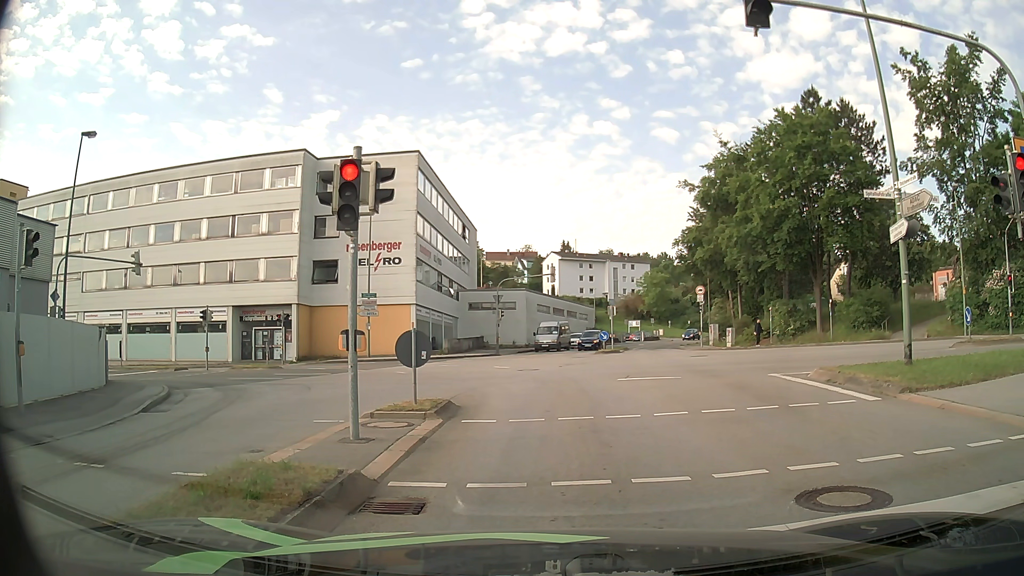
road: tertiary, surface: asphalt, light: Day
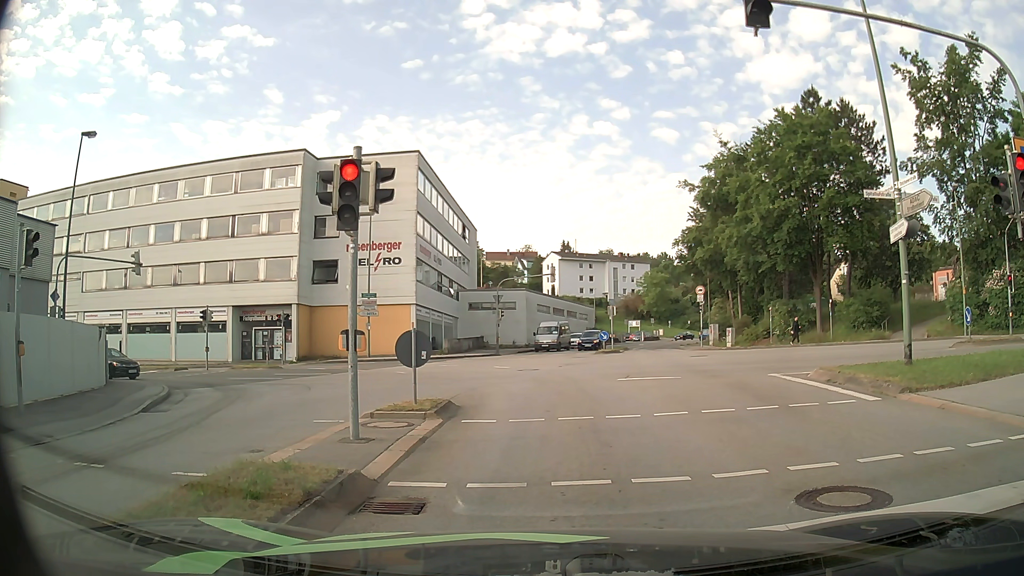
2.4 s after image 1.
(0.0, 0.0) m; 0°
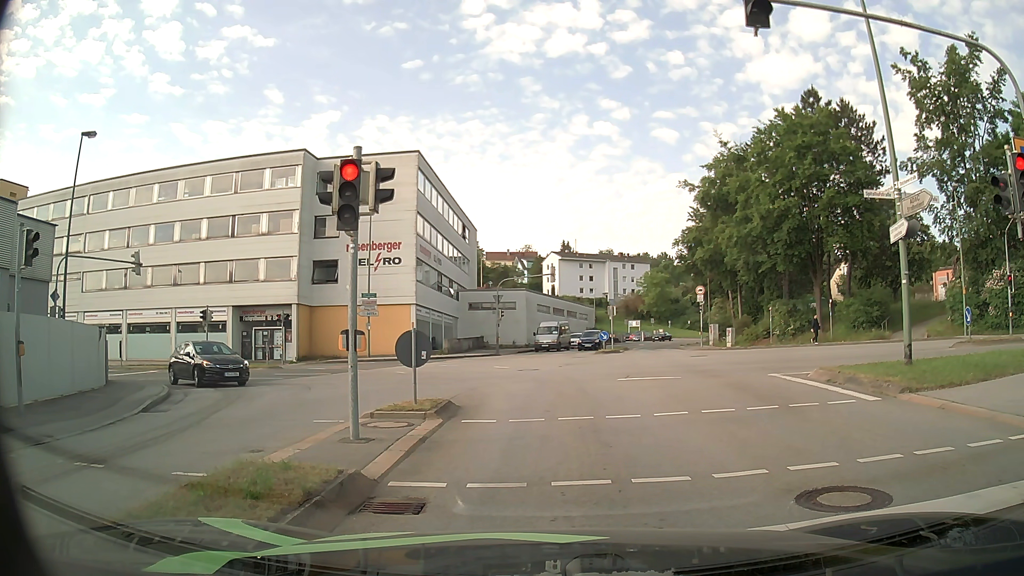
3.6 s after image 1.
(0.0, 0.0) m; 0°
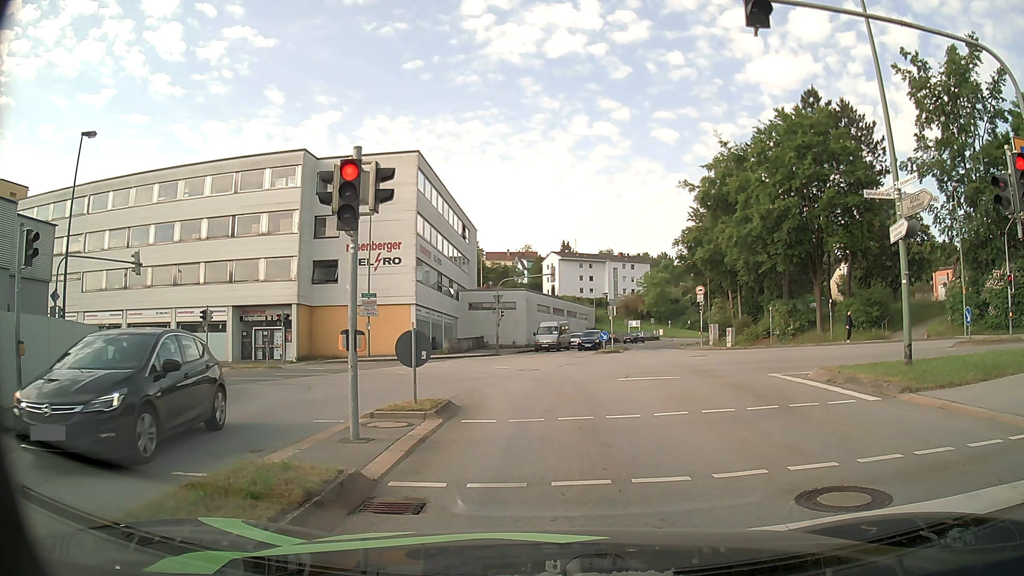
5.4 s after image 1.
(0.0, 0.0) m; 0°
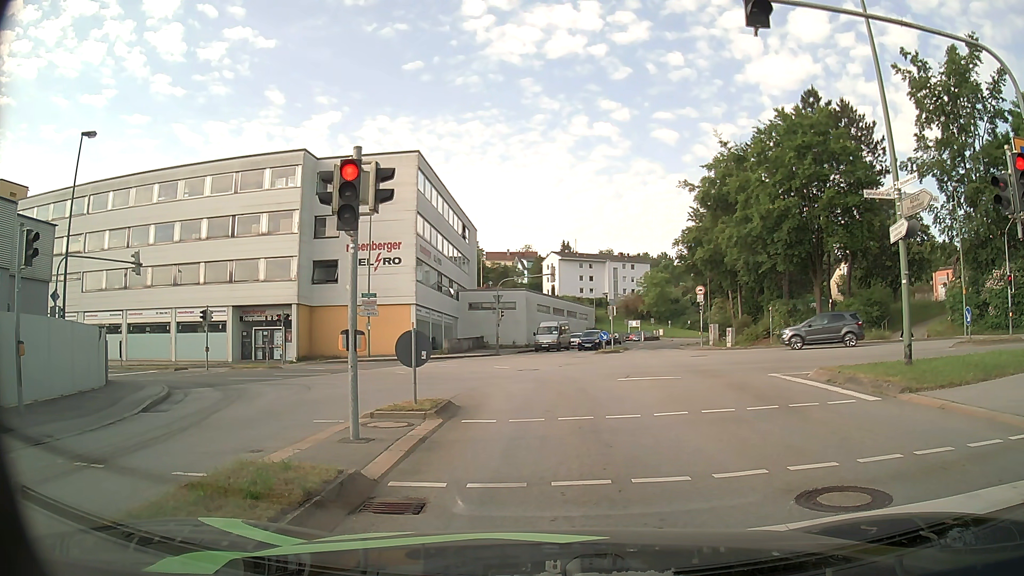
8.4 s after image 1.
(0.0, 0.0) m; 0°
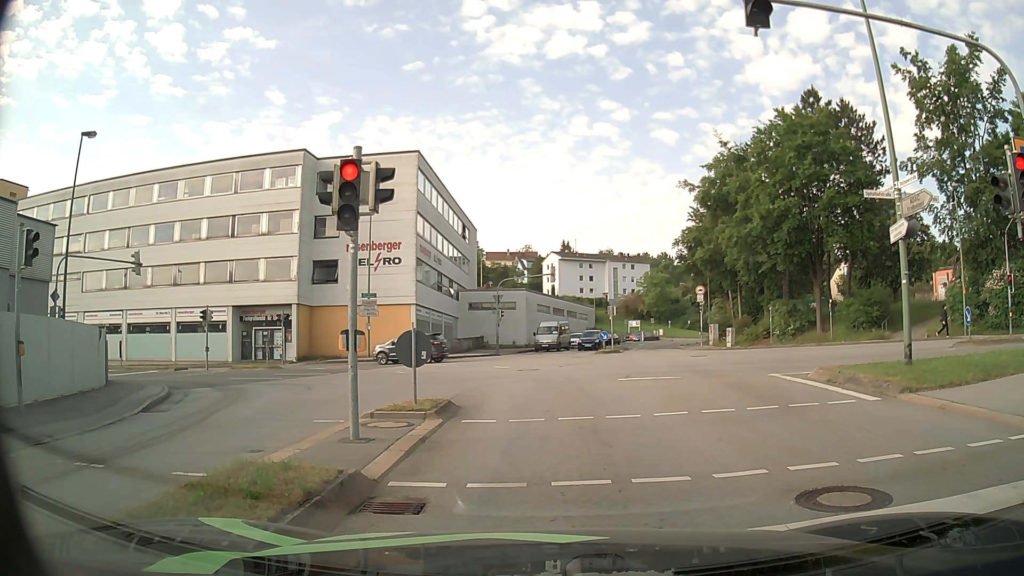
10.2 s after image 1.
(0.0, 0.0) m; 0°
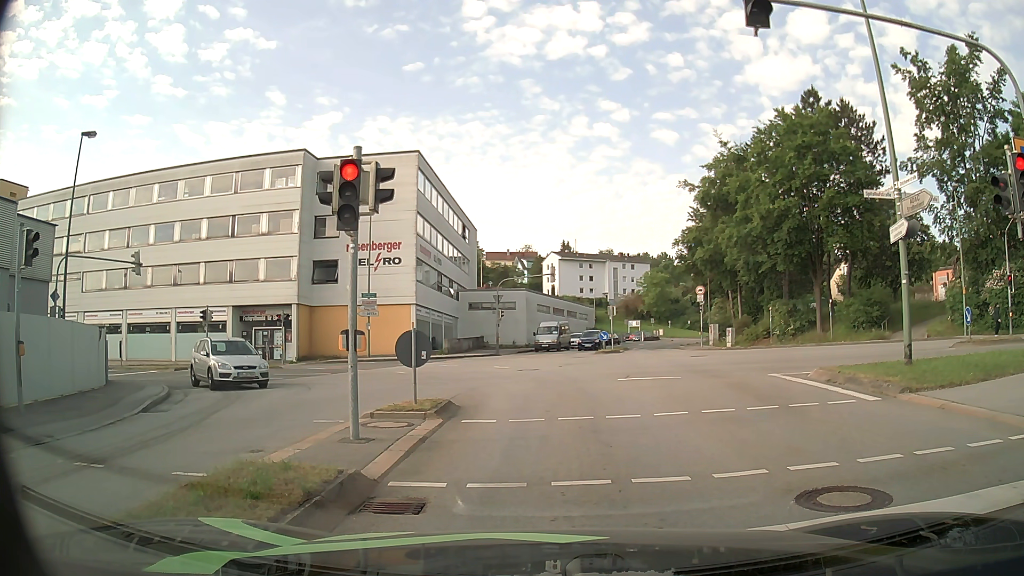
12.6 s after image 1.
(0.0, 0.0) m; 0°
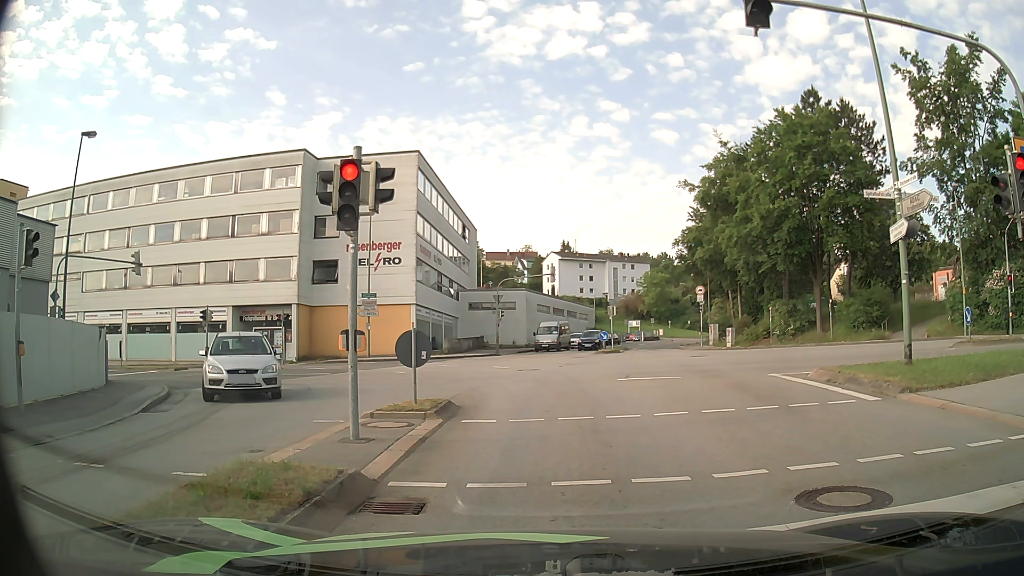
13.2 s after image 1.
(0.0, 0.0) m; 0°
